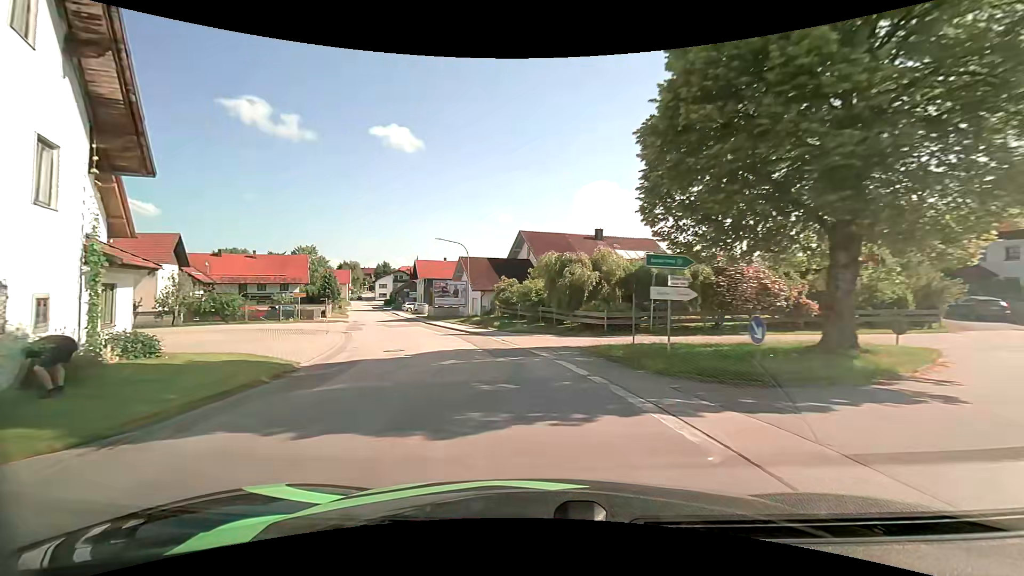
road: tertiary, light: Day
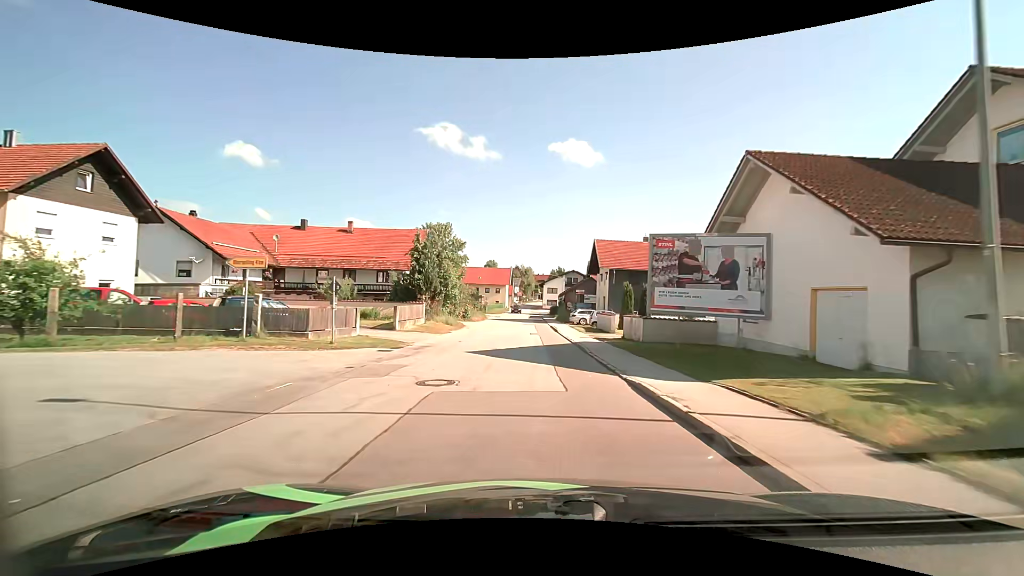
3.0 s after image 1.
(-8.6, +36.6) m; -21°
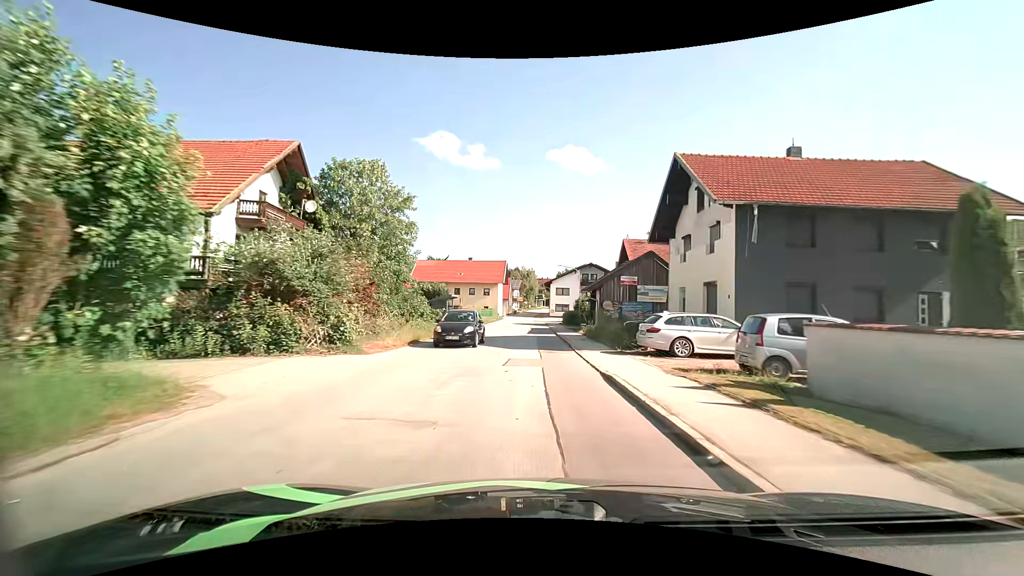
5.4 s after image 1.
(-0.4, +31.0) m; -1°
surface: asphalt
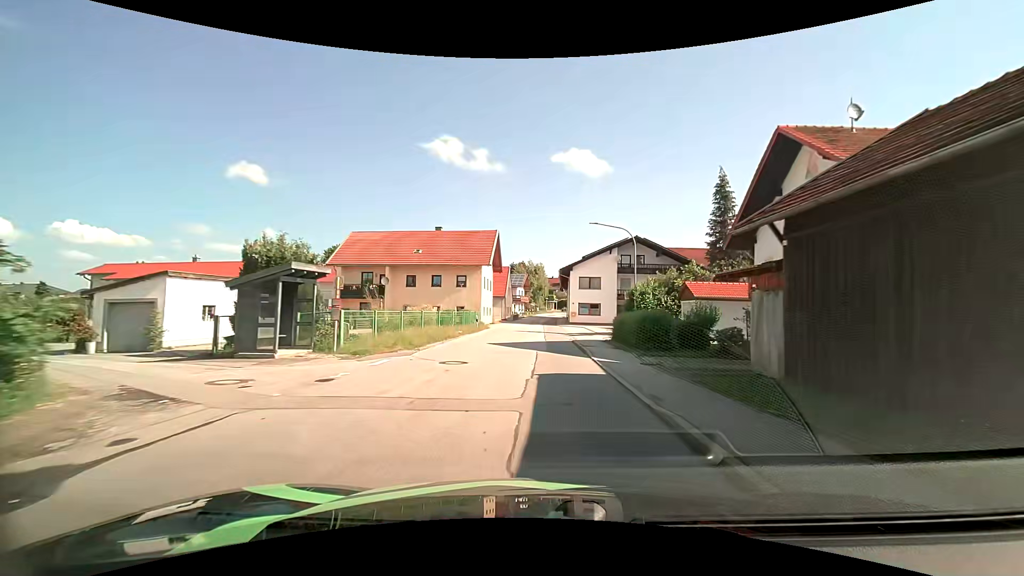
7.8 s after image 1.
(-0.3, +32.5) m; -1°
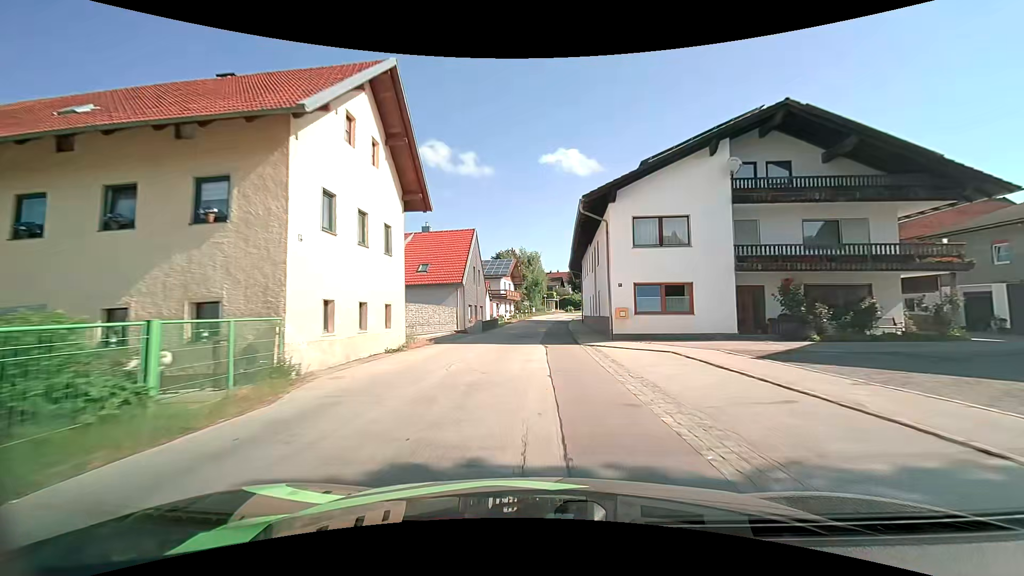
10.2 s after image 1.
(+0.4, +33.0) m; +1°
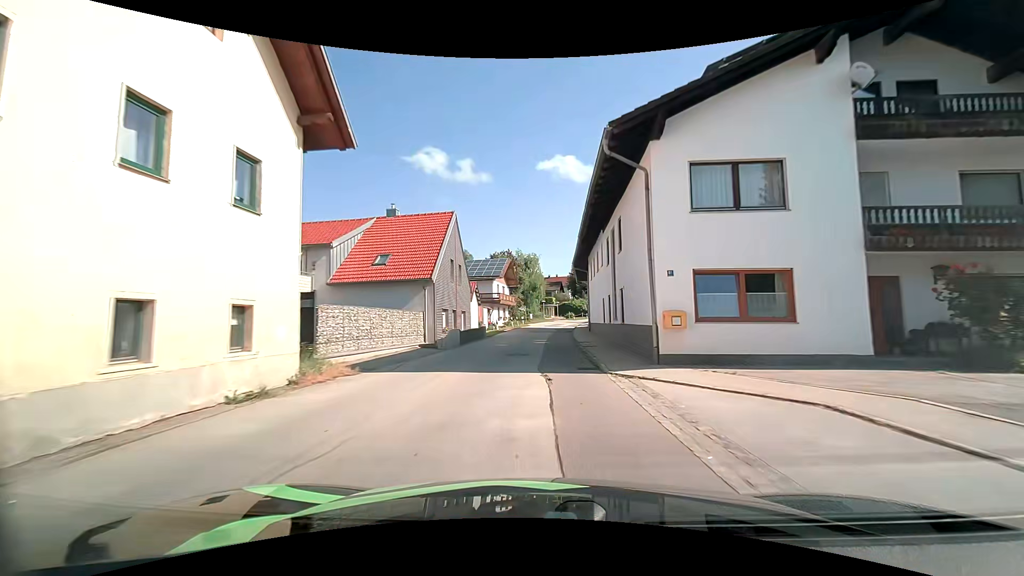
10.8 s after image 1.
(0.0, +8.3) m; 0°
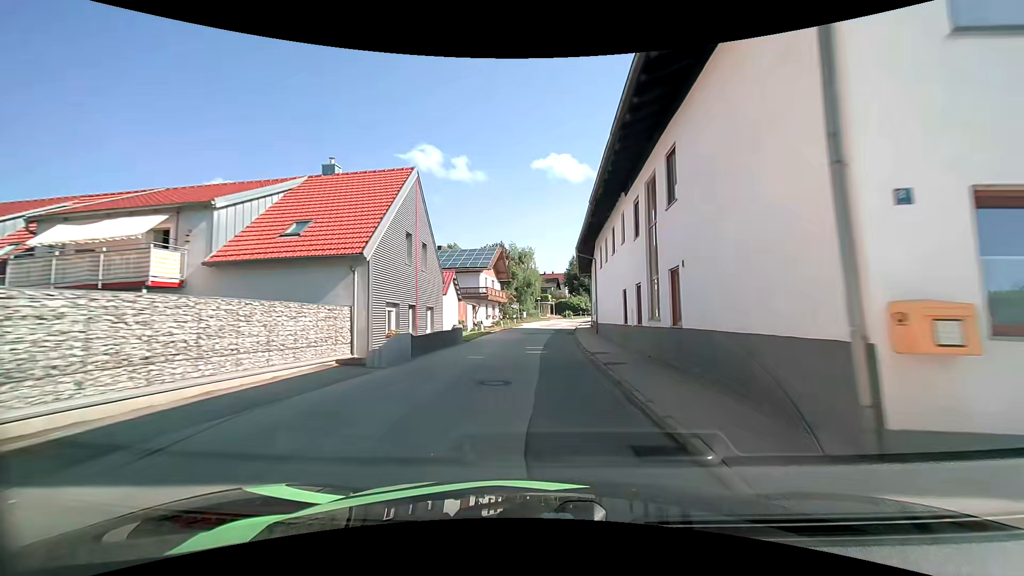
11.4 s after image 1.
(+0.1, +8.2) m; +1°
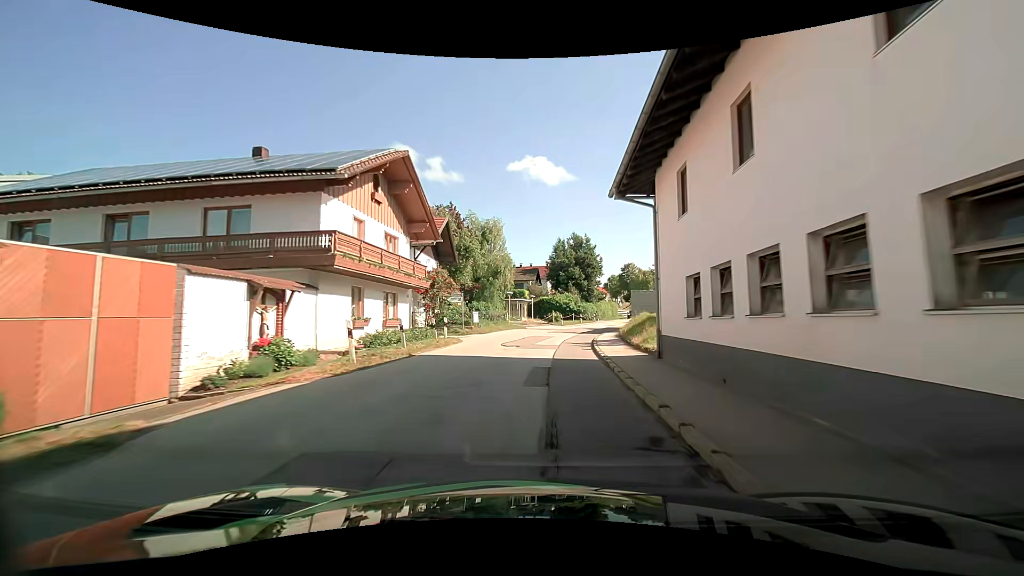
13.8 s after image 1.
(+0.8, +31.9) m; +3°
(0, +10) (+1, +20) (+2, +30) (+4, +40) (+7, +49) (+10, +59) (+13, +68) (+16, +78) (+19, +87) (+22, +97) m
